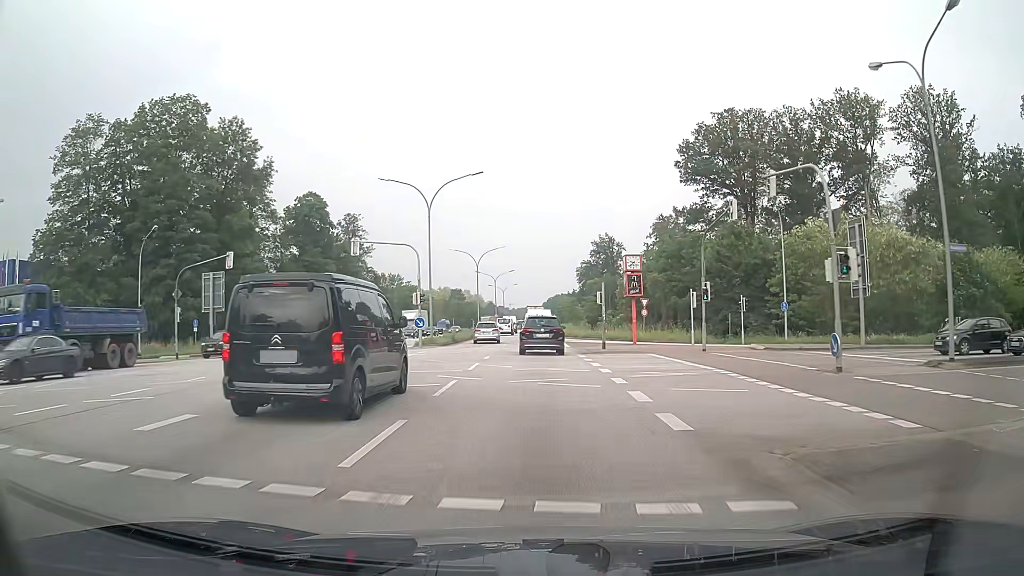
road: primary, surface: asphalt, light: Day
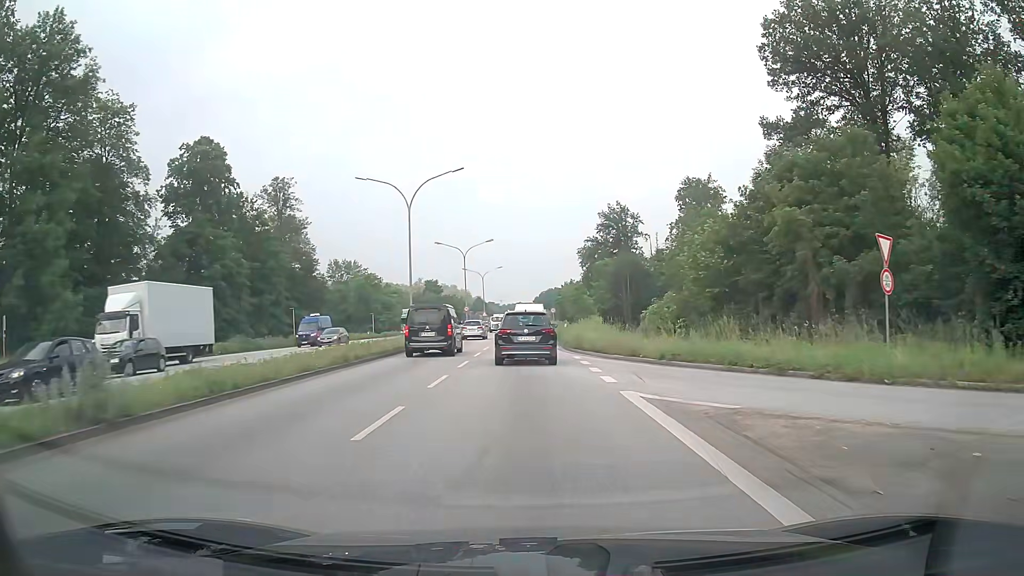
(+0.3, +37.8) m; +1°
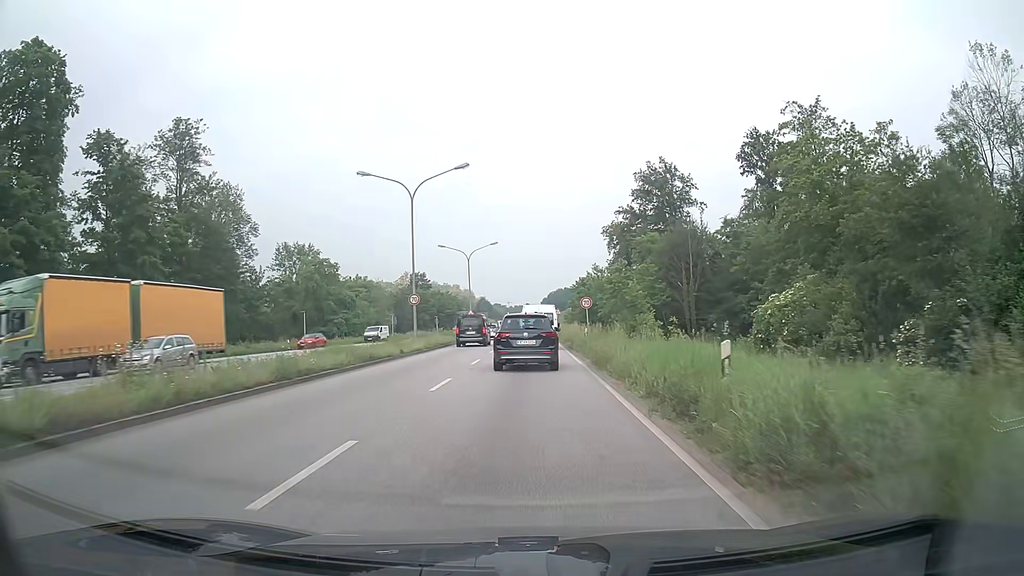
(-0.1, +36.0) m; -1°
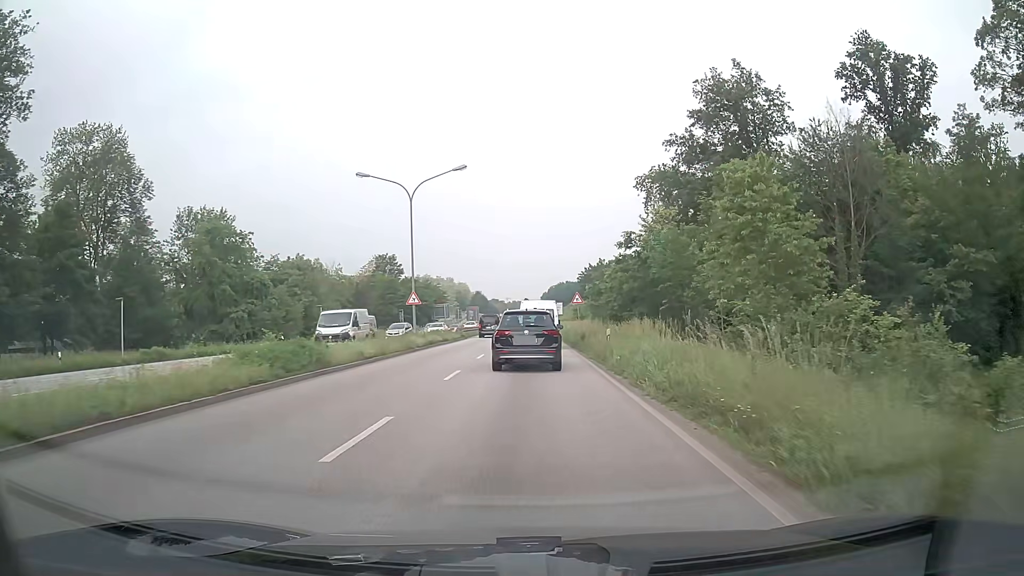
(+0.1, +34.5) m; 0°
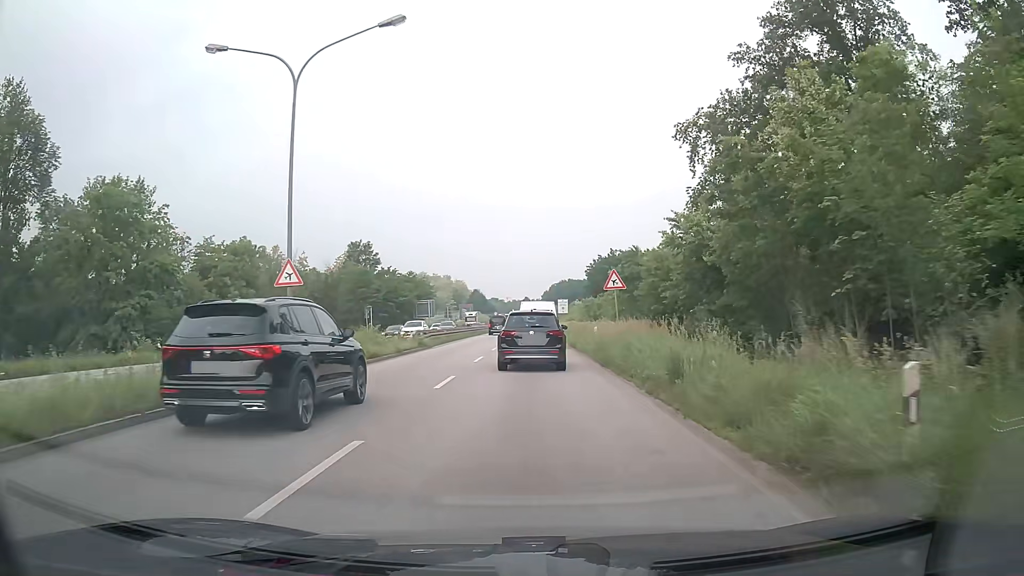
(+0.1, +19.9) m; 0°
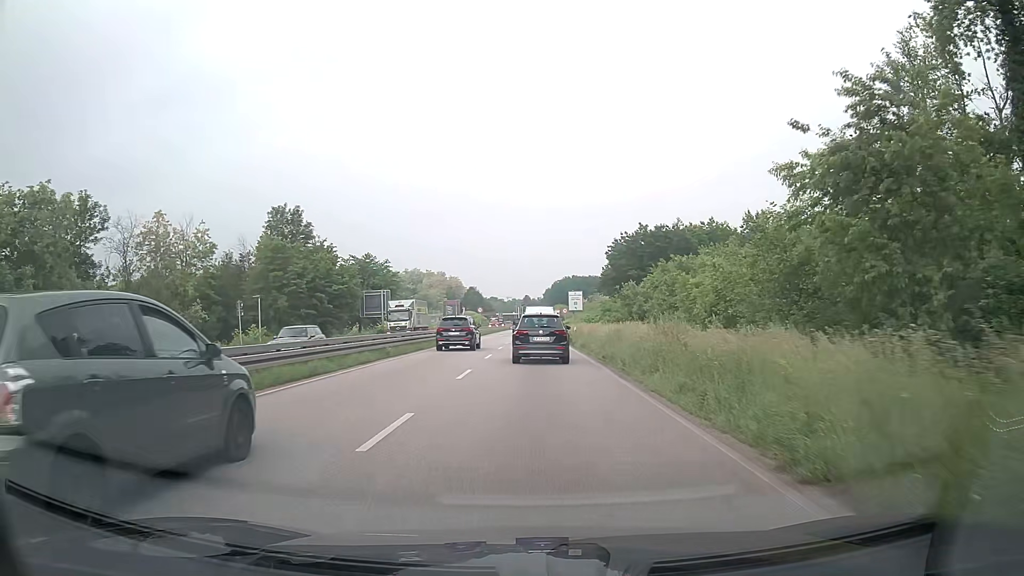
(-0.1, +33.9) m; 0°
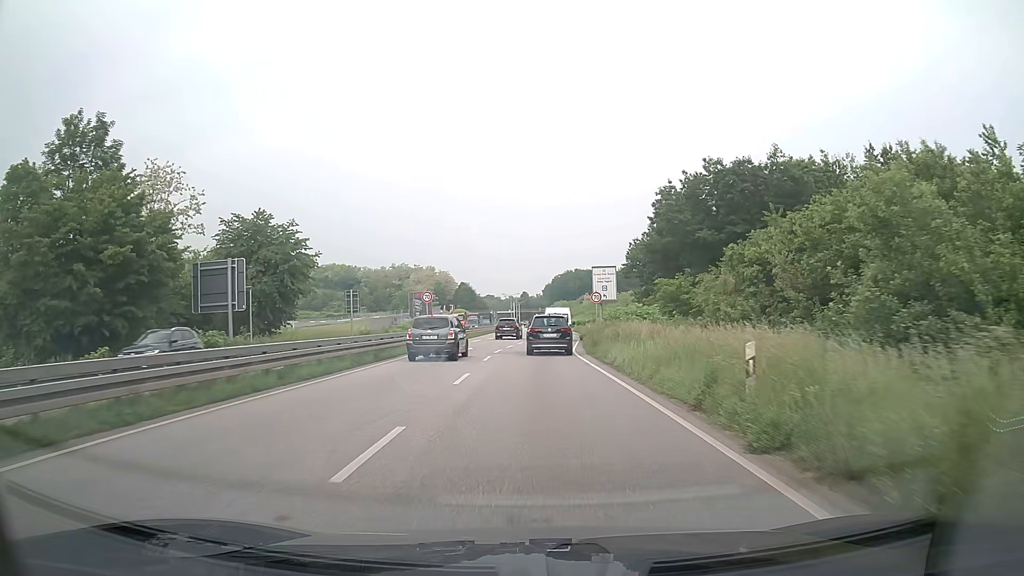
(-0.2, +37.7) m; 0°
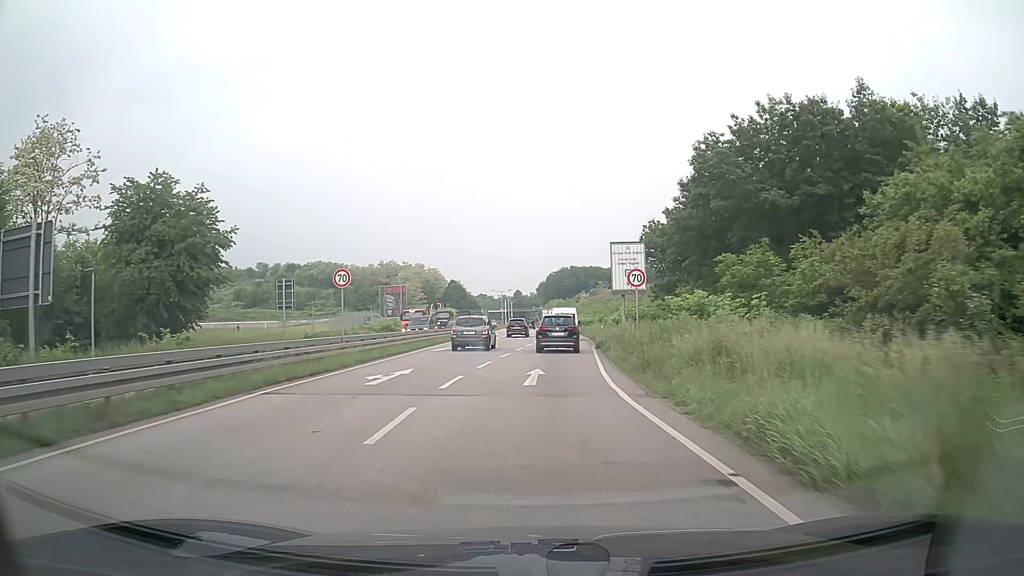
(+0.1, +16.3) m; +1°
